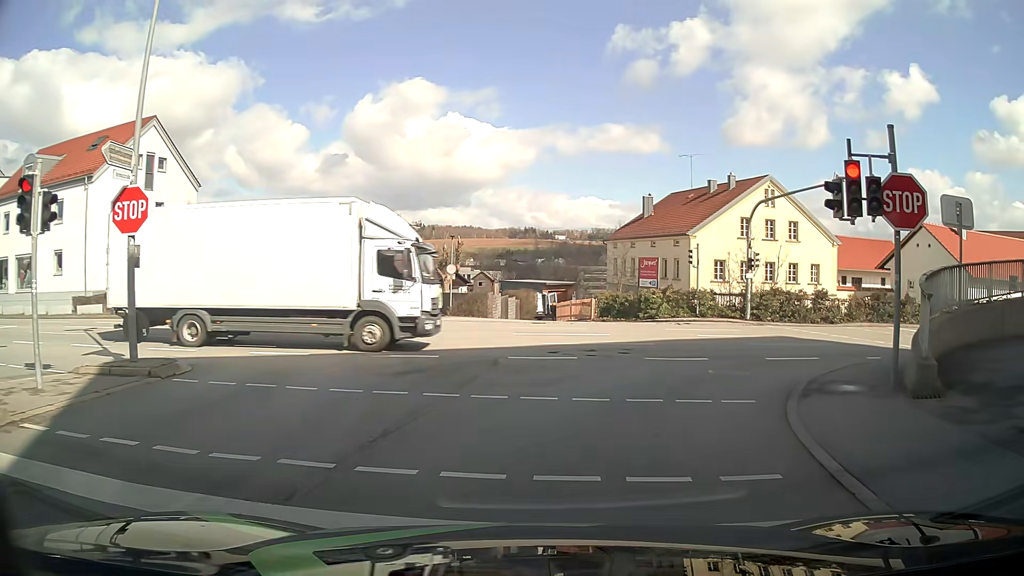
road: residential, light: Day
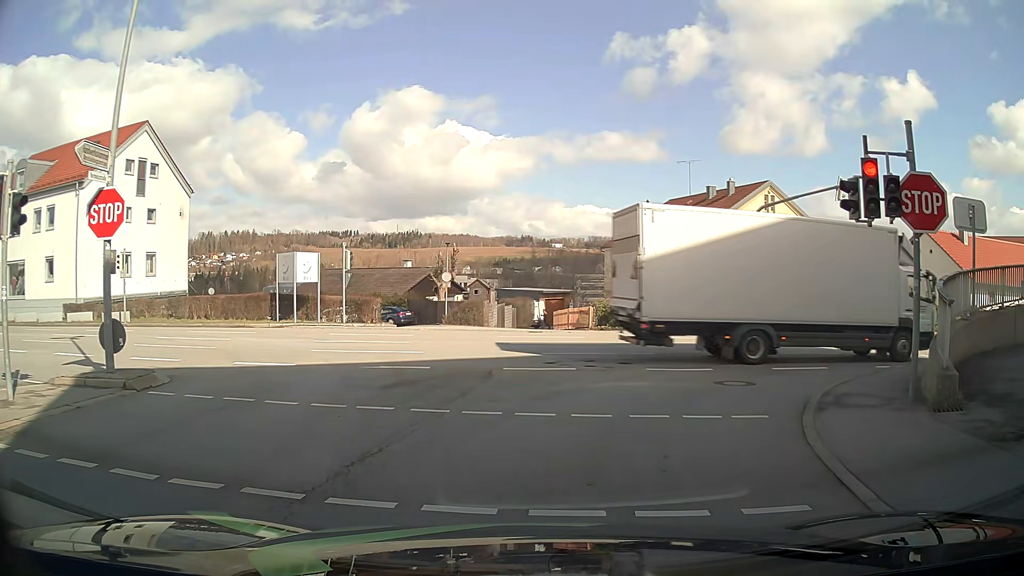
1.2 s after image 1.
(0.0, +0.6) m; 0°
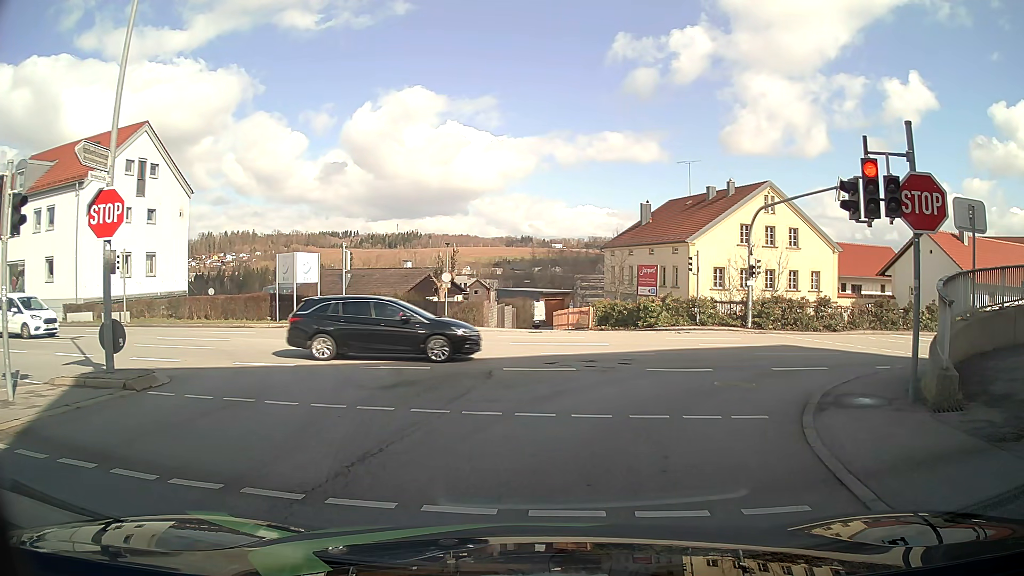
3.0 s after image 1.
(0.0, +0.1) m; 0°
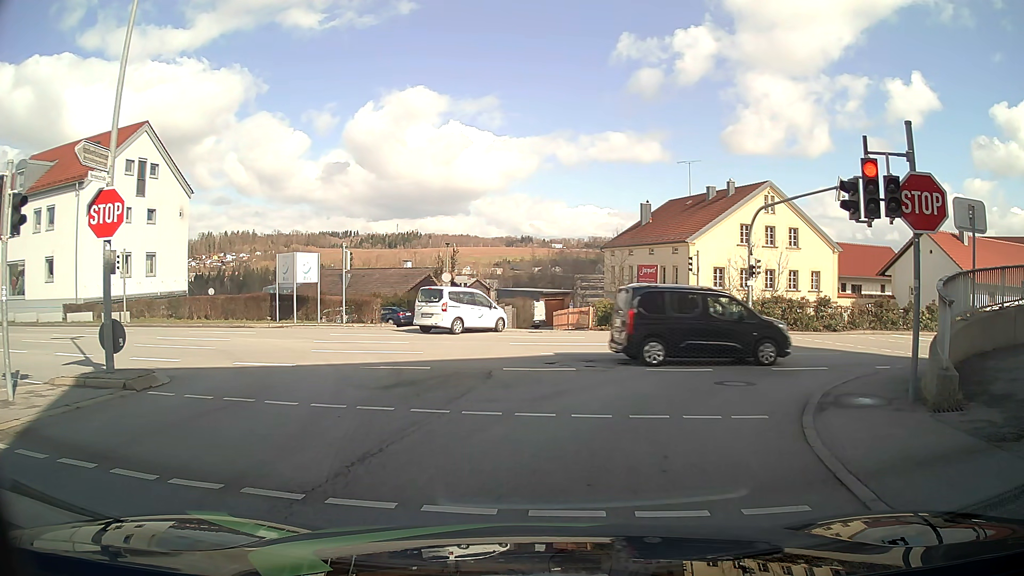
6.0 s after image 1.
(0.0, 0.0) m; 0°
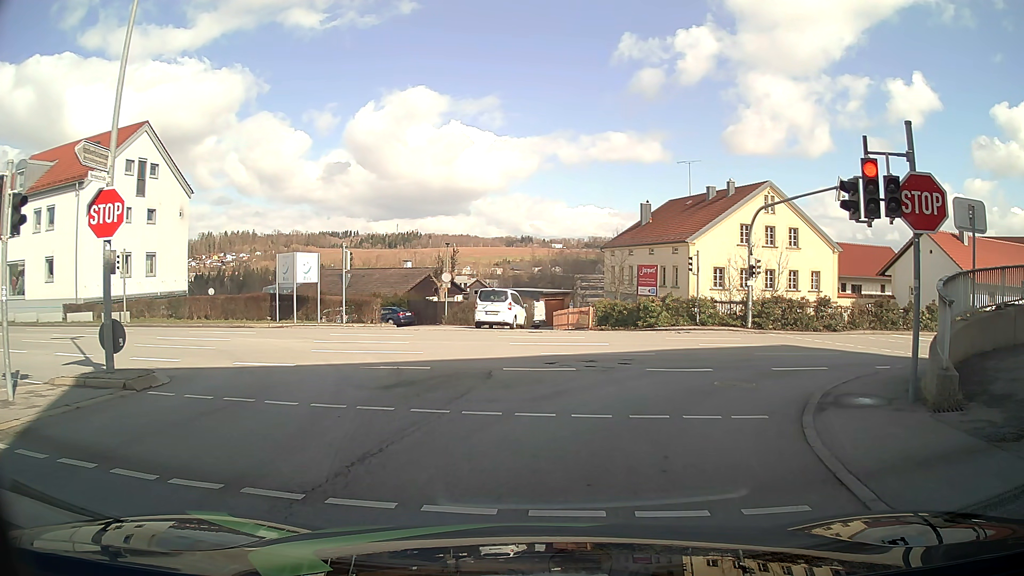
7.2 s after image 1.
(0.0, 0.0) m; 0°
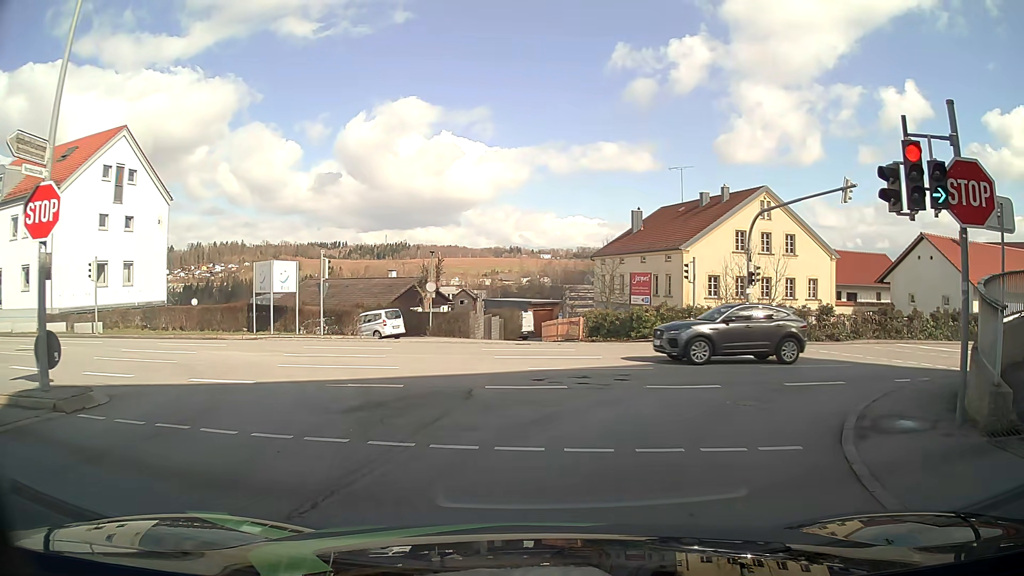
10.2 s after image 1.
(0.0, +1.9) m; 0°
